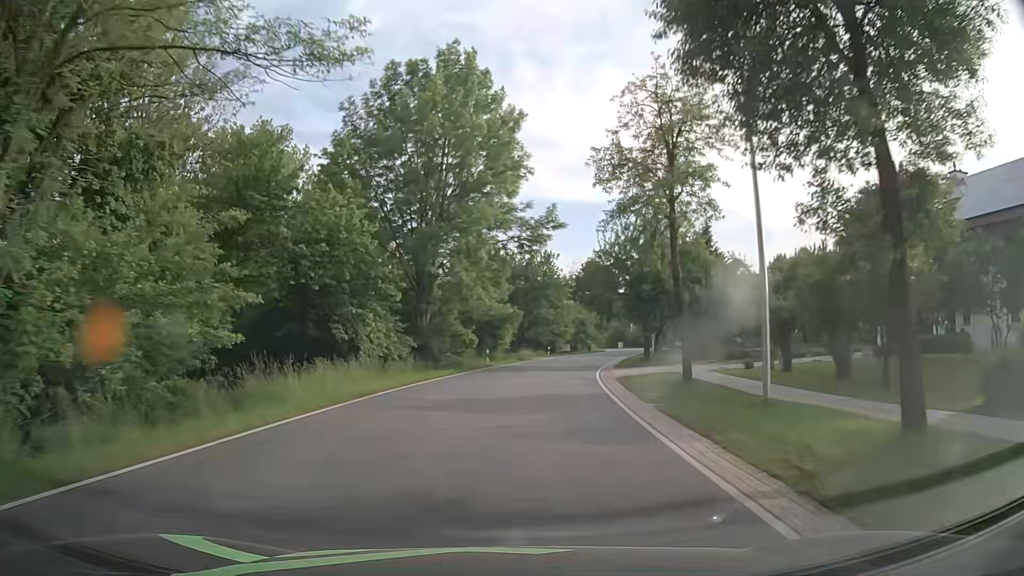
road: secondary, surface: asphalt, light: Day
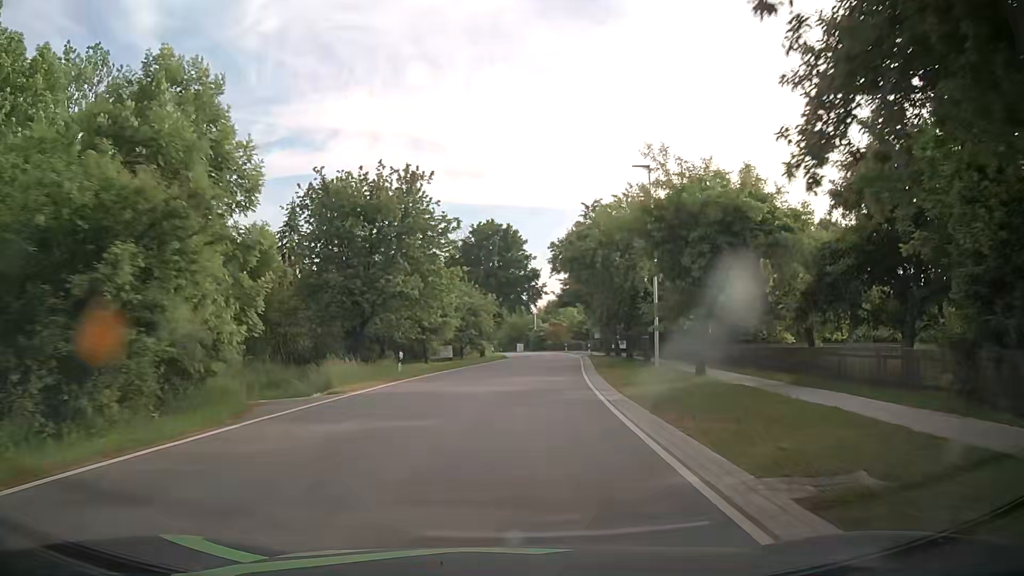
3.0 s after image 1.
(+3.5, +38.1) m; +9°
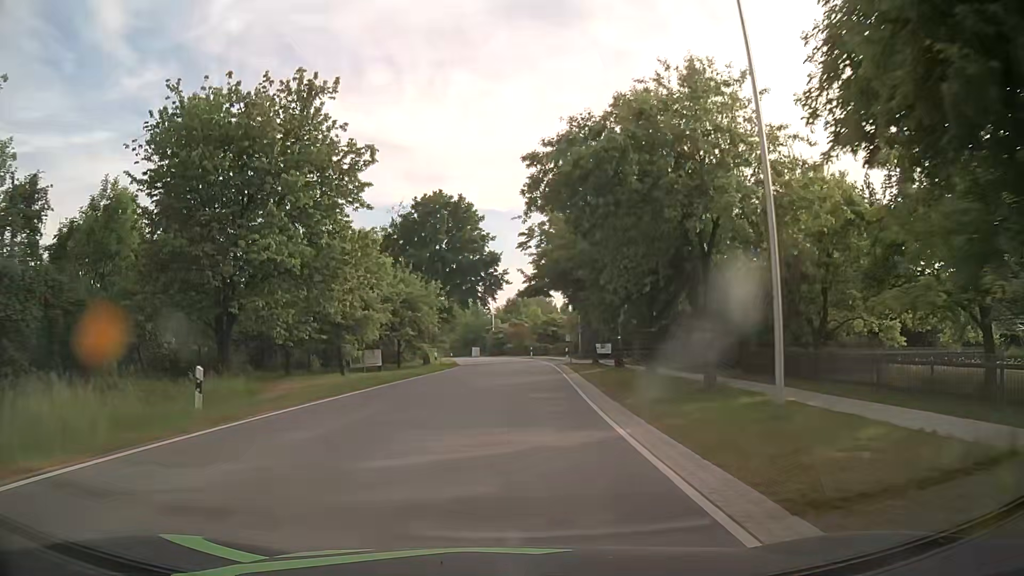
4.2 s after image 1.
(+0.7, +15.3) m; +5°
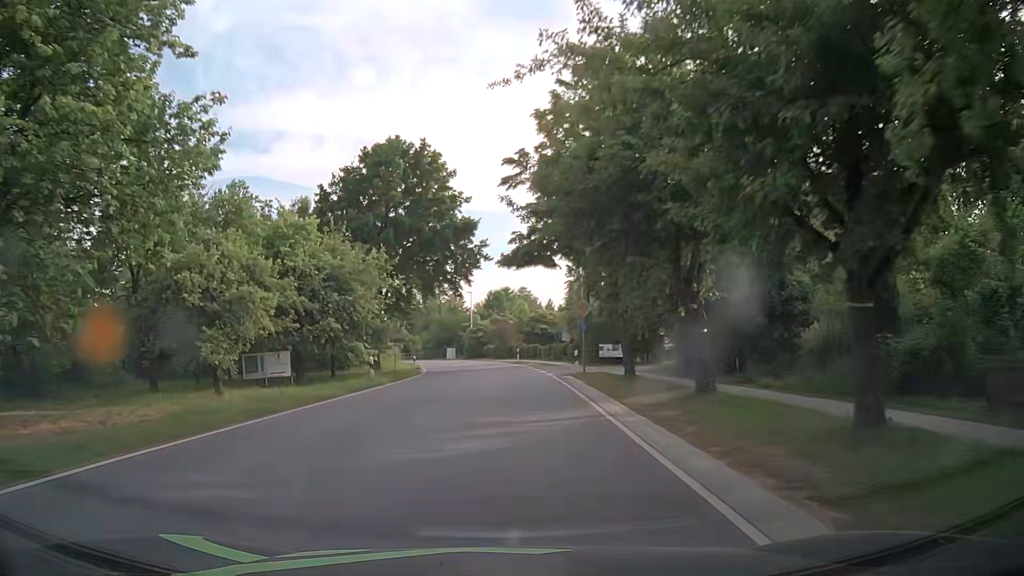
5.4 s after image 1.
(+0.1, +15.3) m; +1°
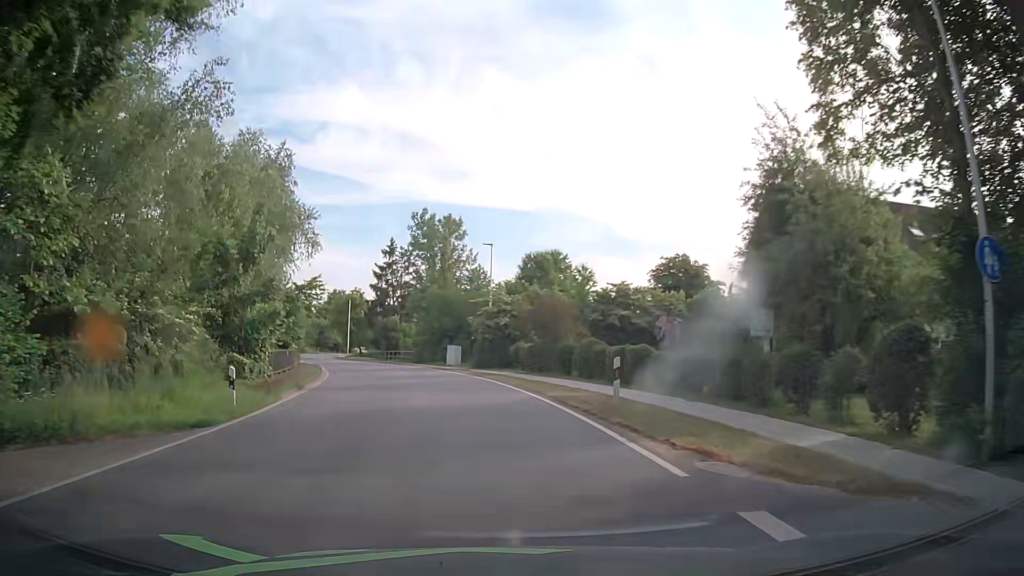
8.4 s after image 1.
(-0.2, +38.1) m; -2°
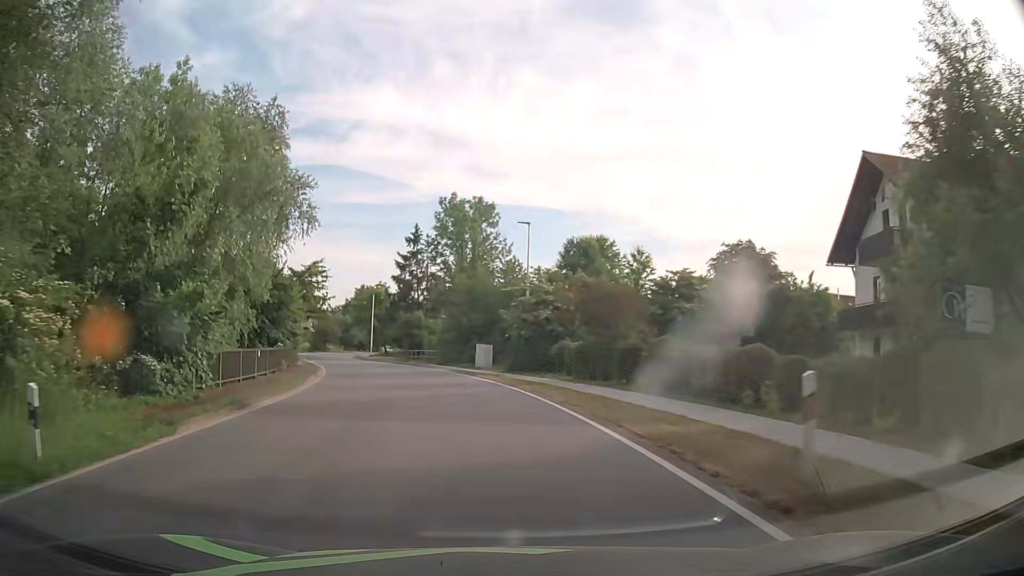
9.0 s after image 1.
(-0.3, +7.6) m; -4°
(0, +10) (-2, +20) (-3, +30) (-6, +39) (-9, +49) (-13, +58) (-16, +68) (-20, +77) (-22, +87) (-23, +97) m
